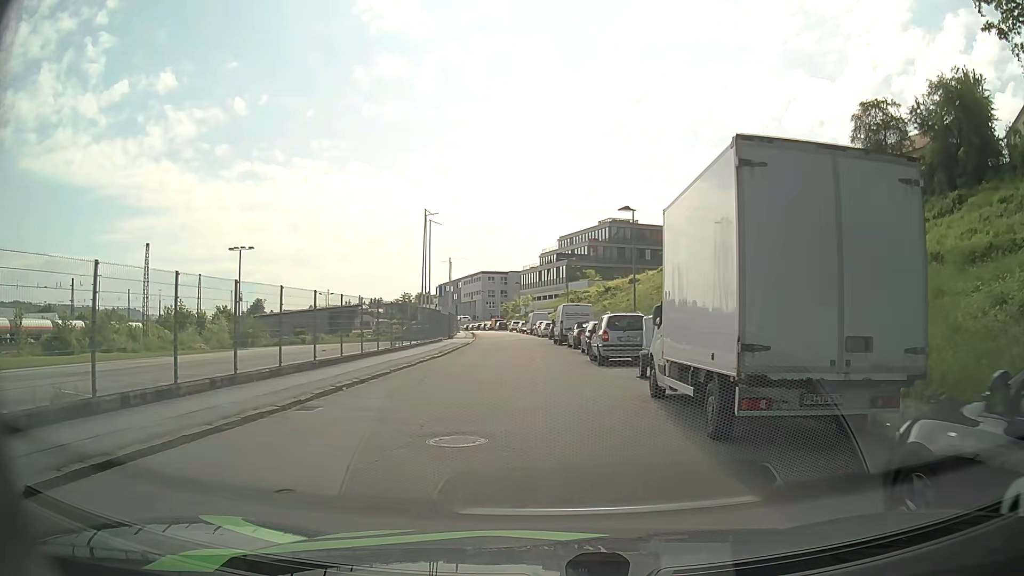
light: Day
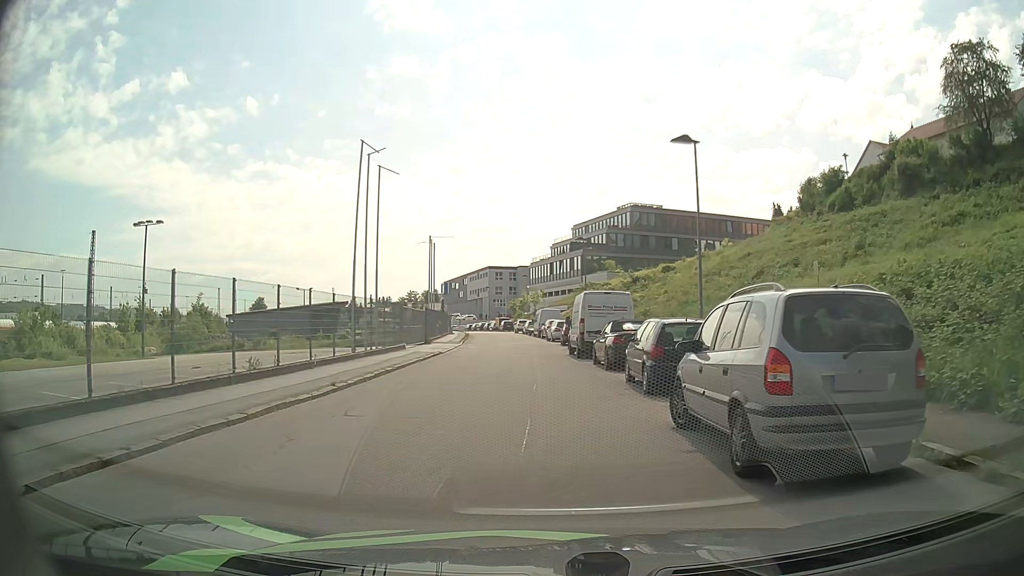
(0.0, +15.5) m; -2°
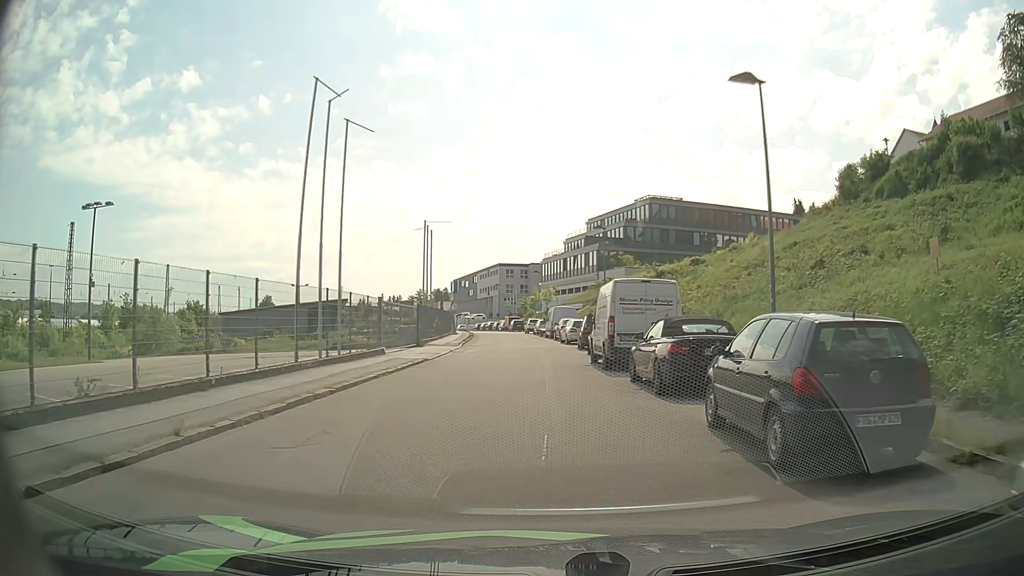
(0.0, +6.8) m; -1°
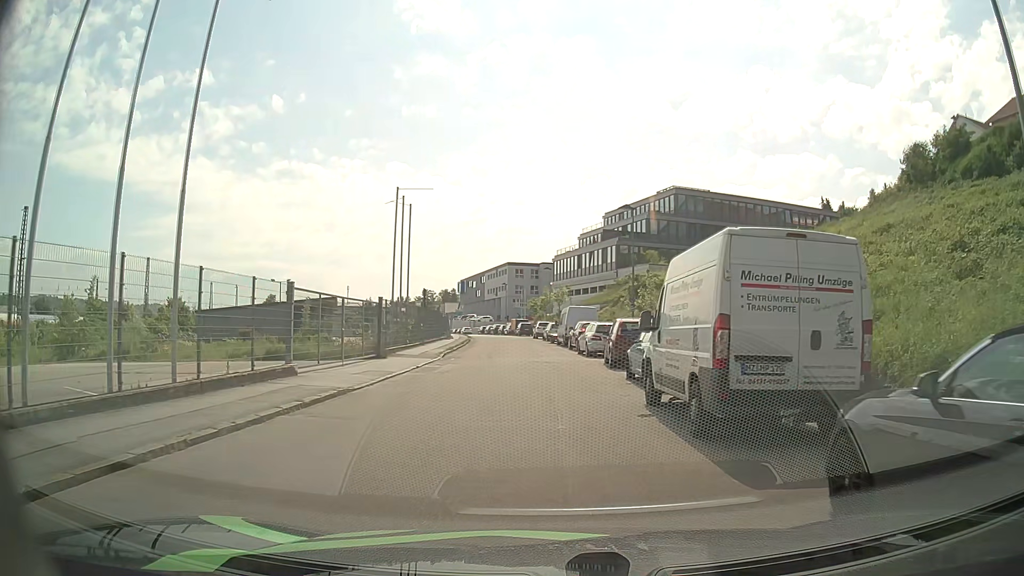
(-0.1, +10.7) m; -1°
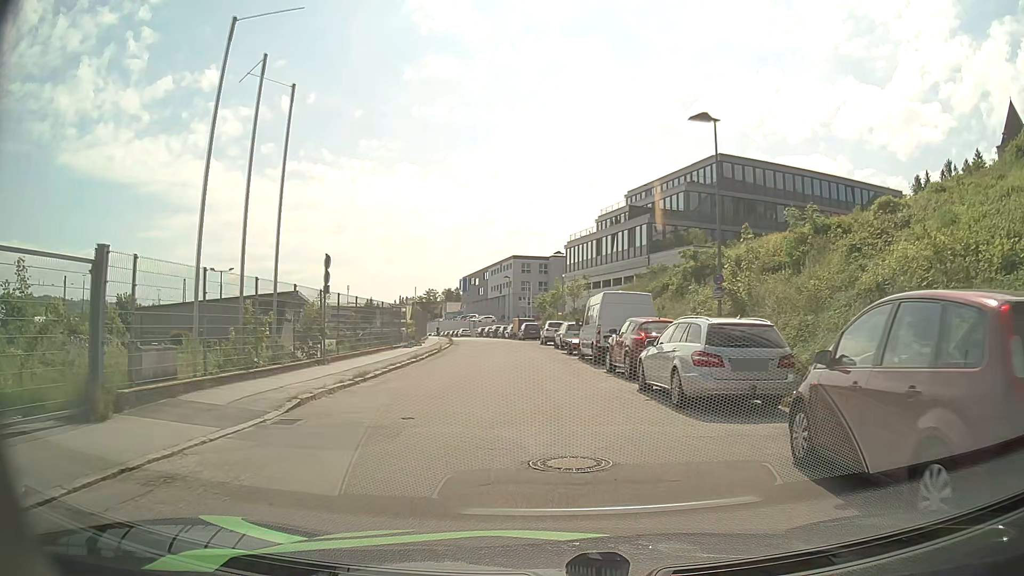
(-0.1, +18.1) m; 0°
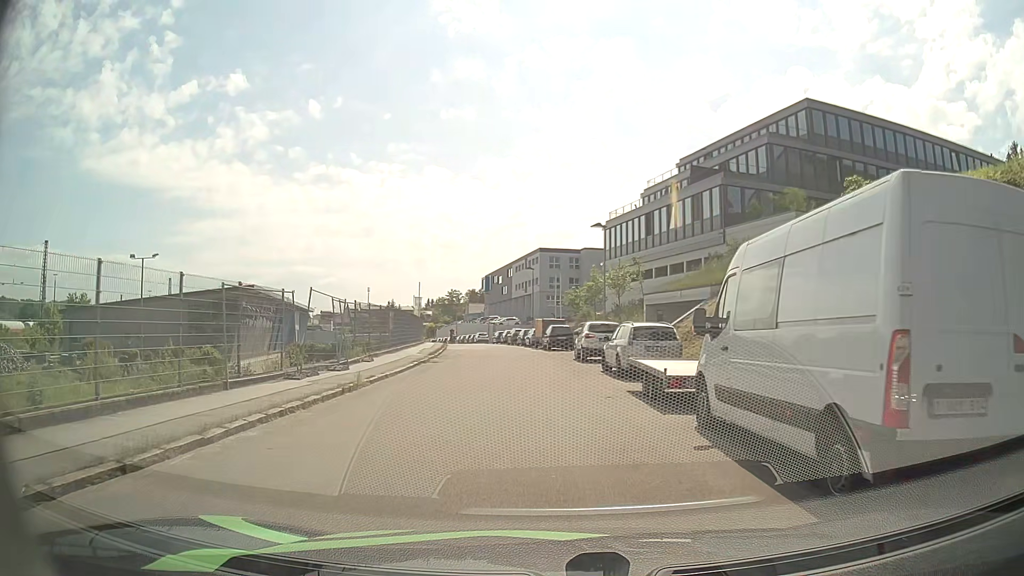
(-0.4, +18.3) m; -3°
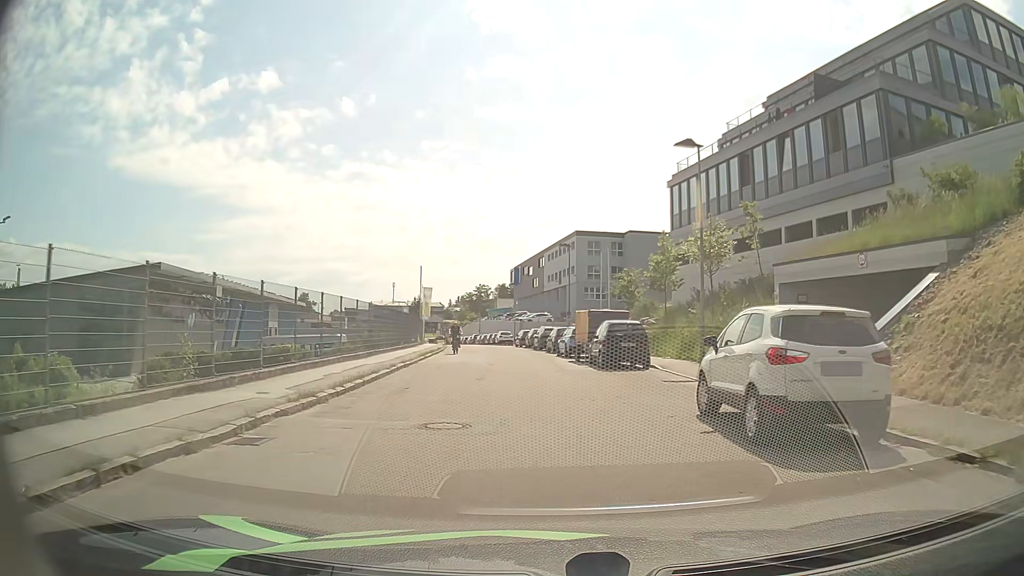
(-0.5, +19.5) m; -3°
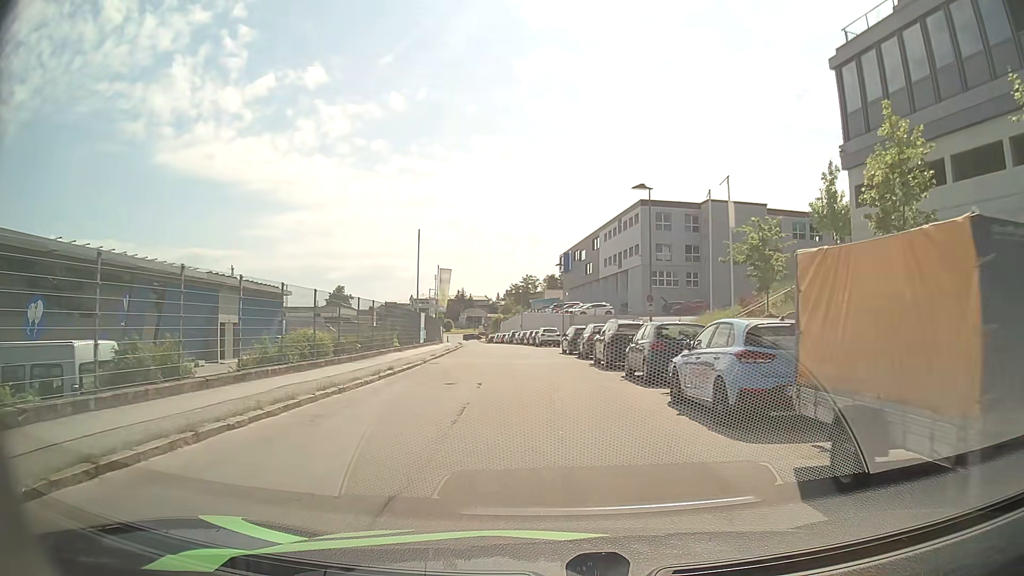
(-0.6, +22.1) m; -4°
(0, +10) (-1, +20) (-1, +30) (-2, +40) (-3, +50) (-4, +60) (-5, +70) (-6, +80) (-7, +90) (-9, +100) m
